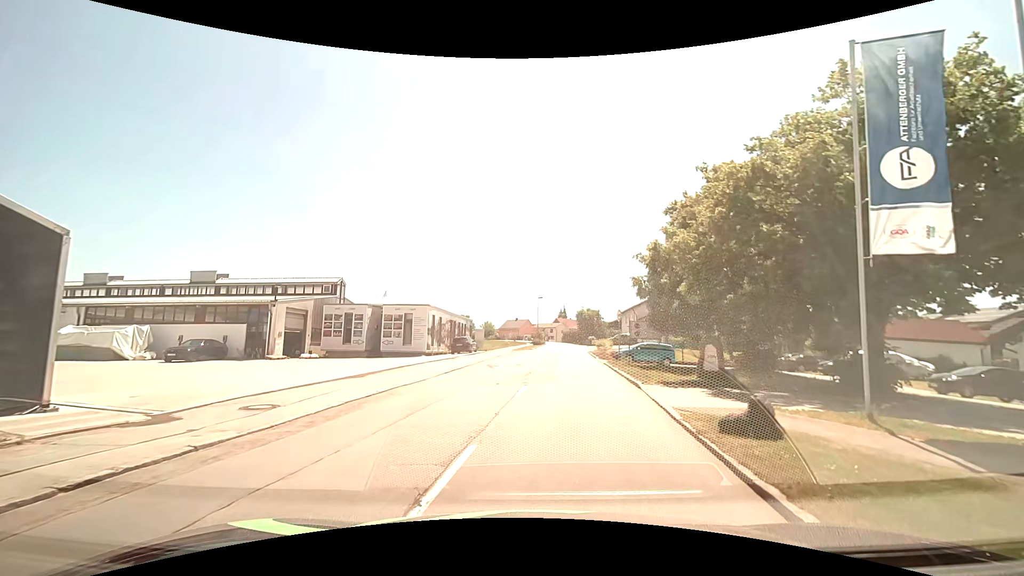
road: tertiary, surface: asphalt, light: Day
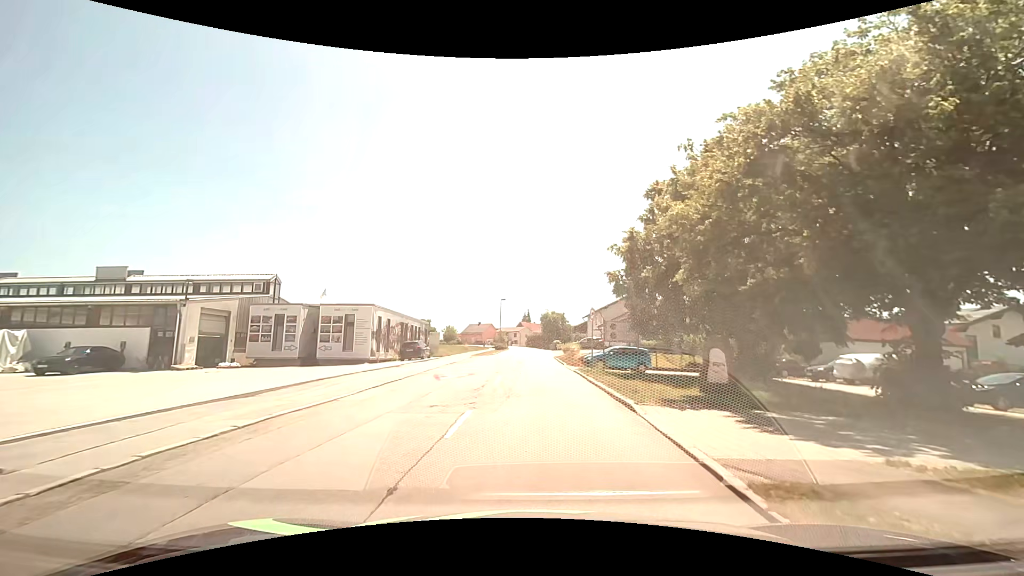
(+0.1, +4.6) m; +3°
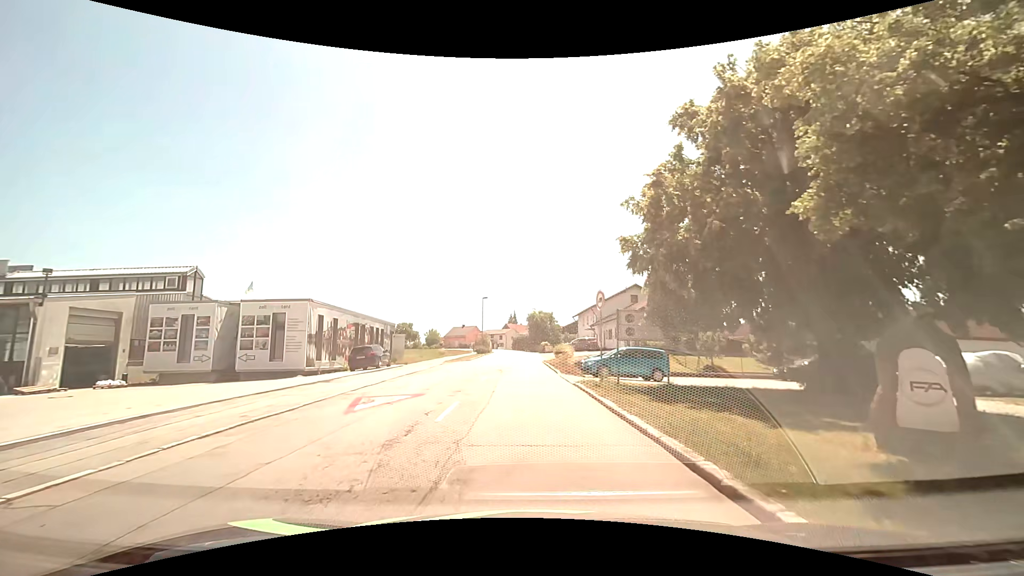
(+0.3, +7.7) m; +2°
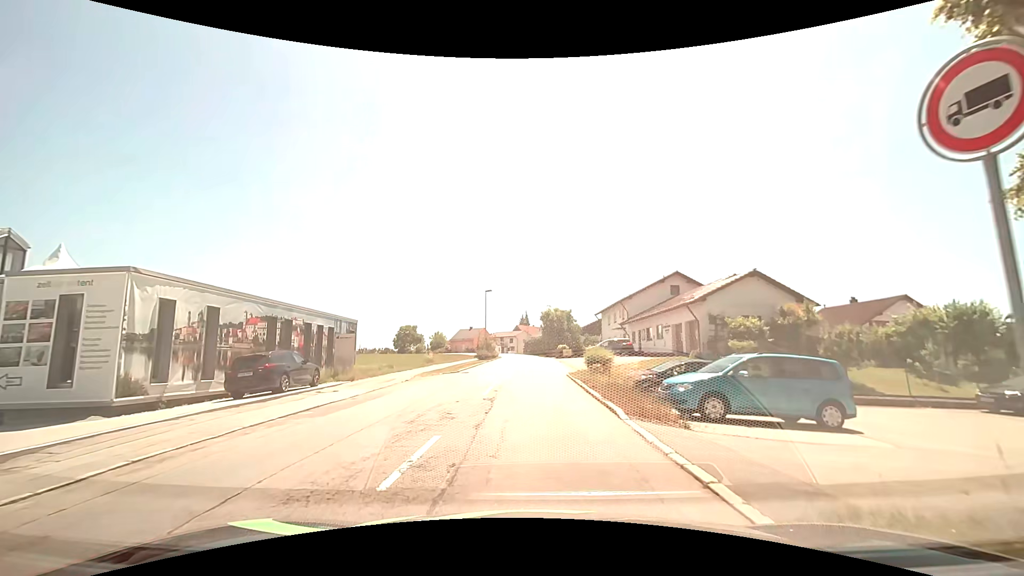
(-0.1, +13.2) m; -1°
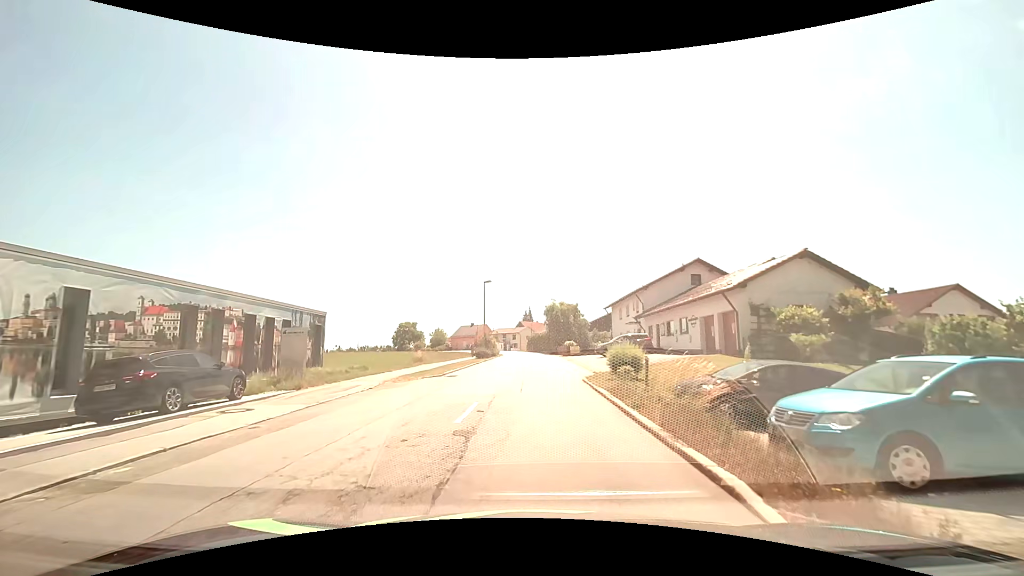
(0.0, +5.7) m; 0°
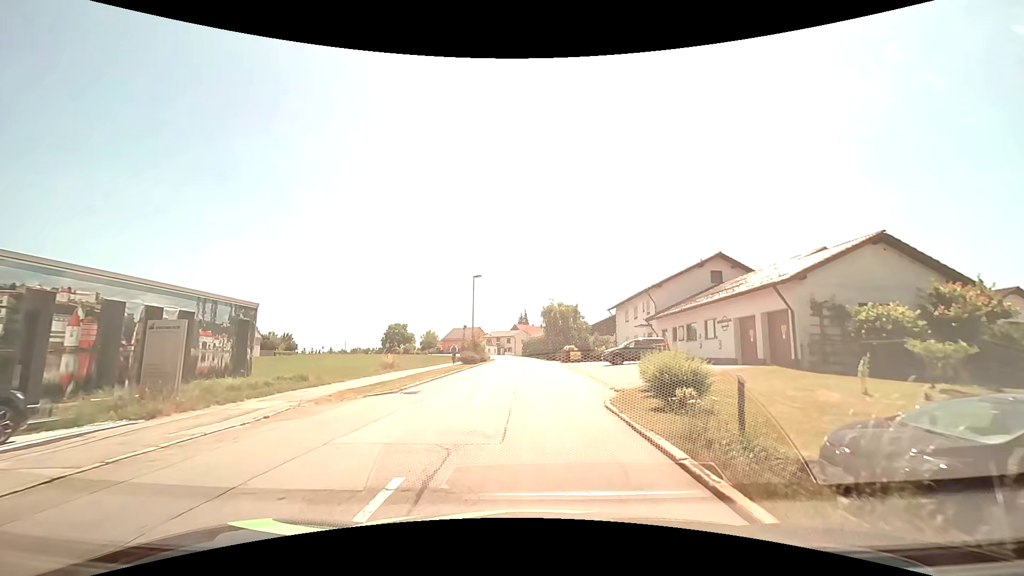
(-0.1, +6.5) m; 0°
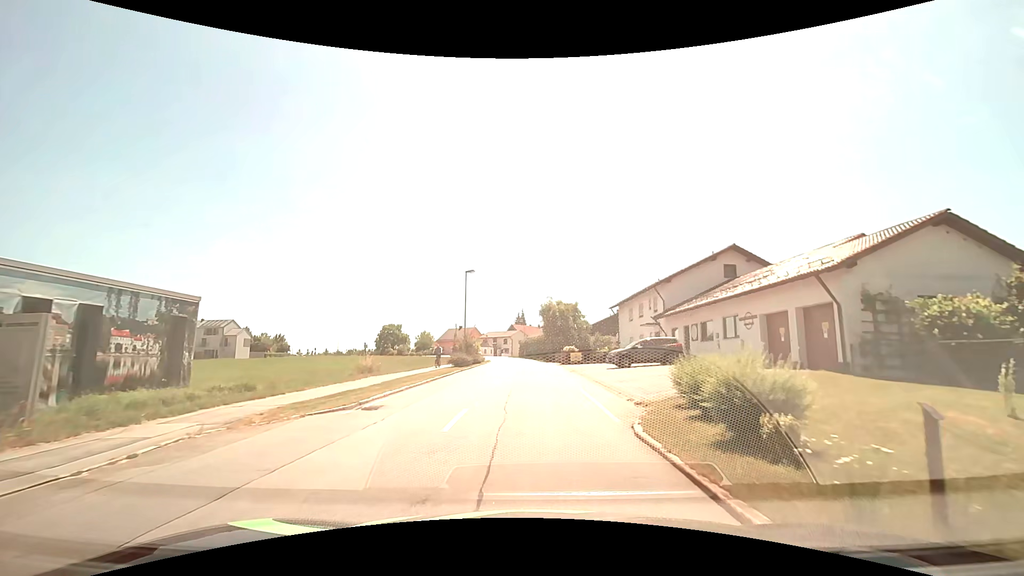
(0.0, +3.5) m; +1°
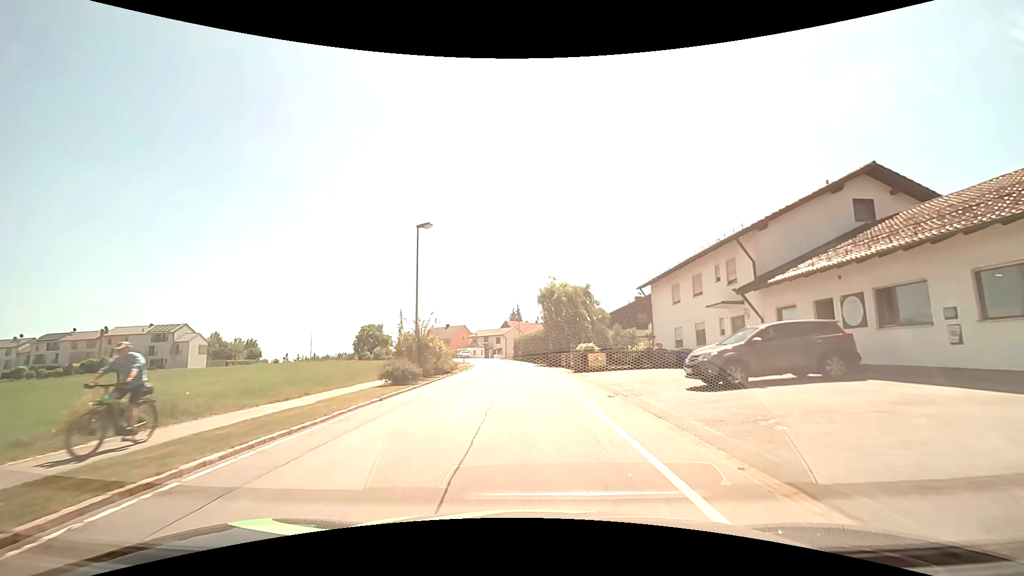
(0.0, +16.4) m; 0°
(0, +10) (0, +20) (0, +30) (-1, +40) (-1, +50) (-3, +60) (-5, +70) (-8, +79) (-12, +88) (-17, +97) m
